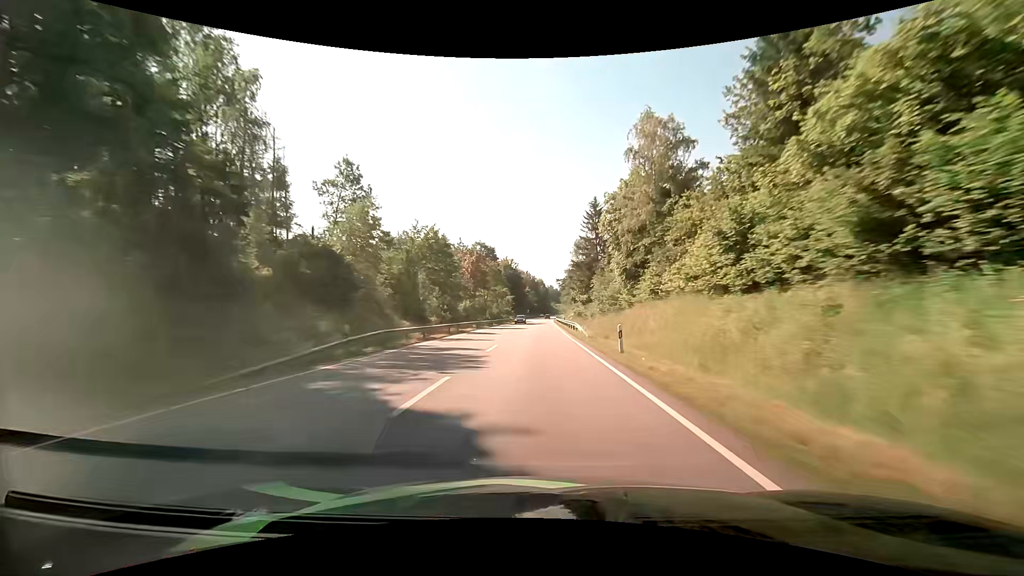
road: primary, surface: asphalt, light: Day
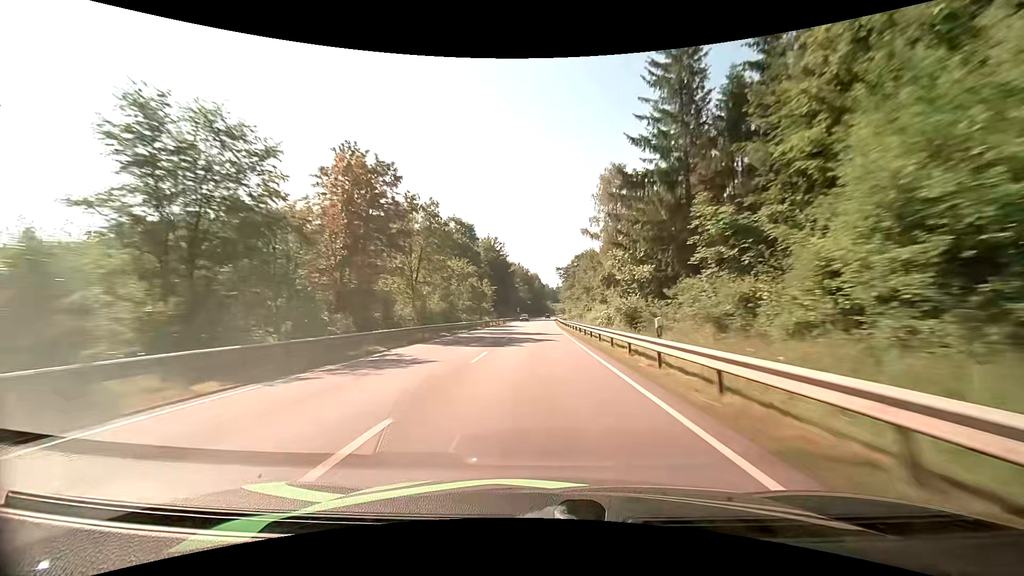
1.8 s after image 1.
(0.0, +52.2) m; +1°
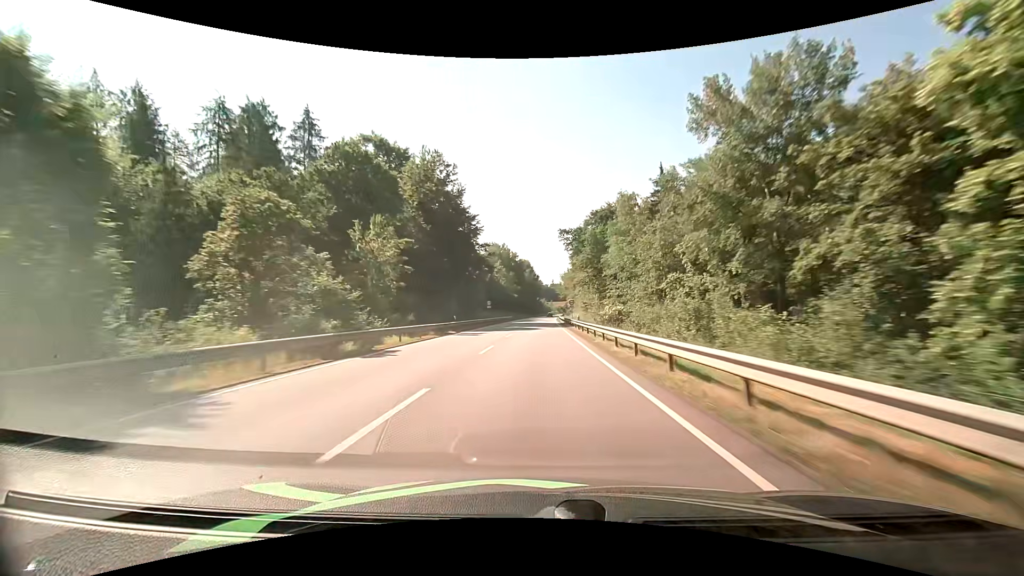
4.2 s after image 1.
(+0.2, +69.3) m; +1°
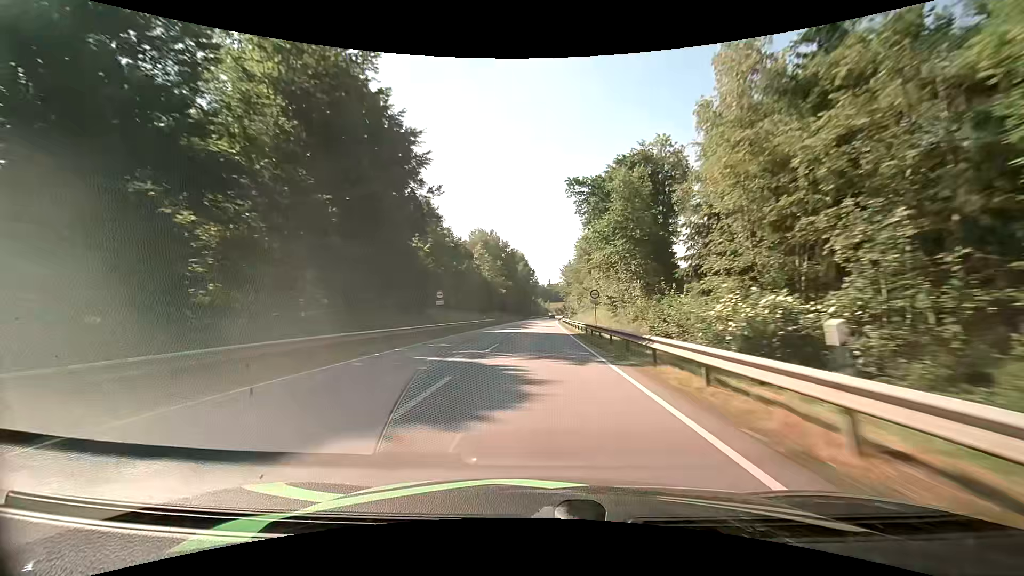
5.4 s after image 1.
(0.0, +34.2) m; 0°
(0, +10) (0, +20) (0, +30) (0, +40) (0, +50) (+1, +60) (+1, +70) (+1, +80) (+1, +90) (+2, +100) m
